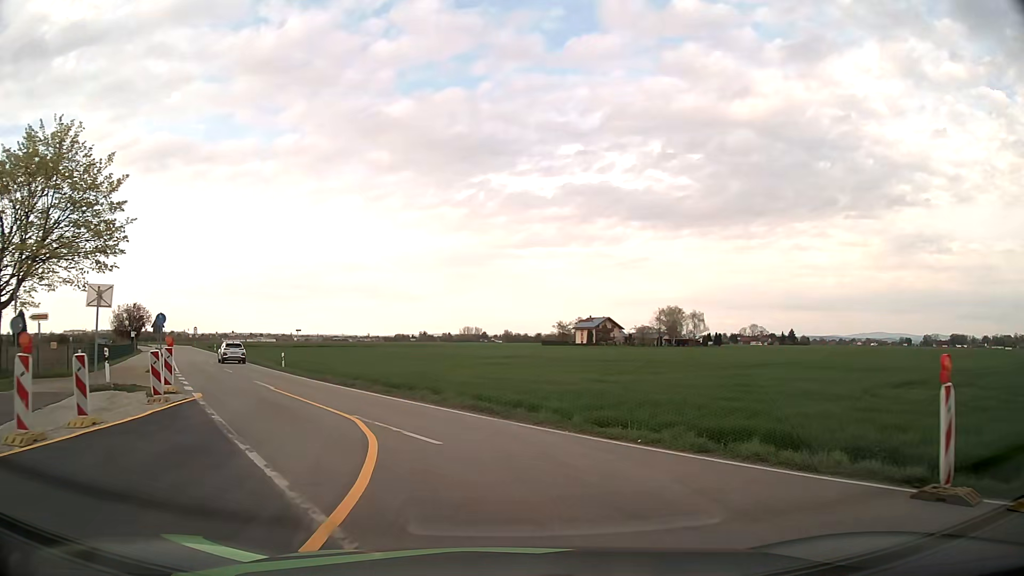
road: tertiary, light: Day
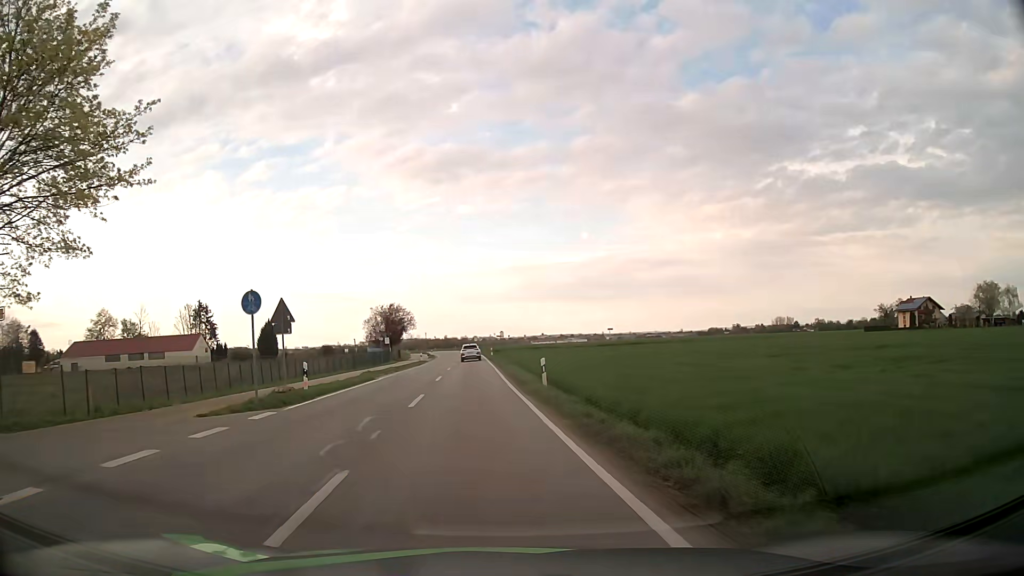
(-3.9, +19.3) m; -26°
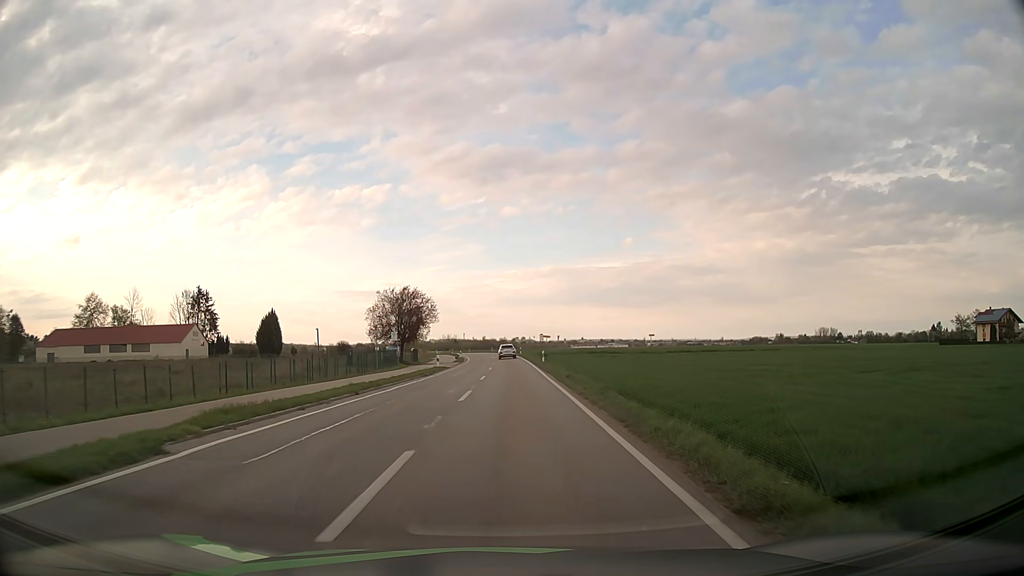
(-1.5, +24.1) m; -3°
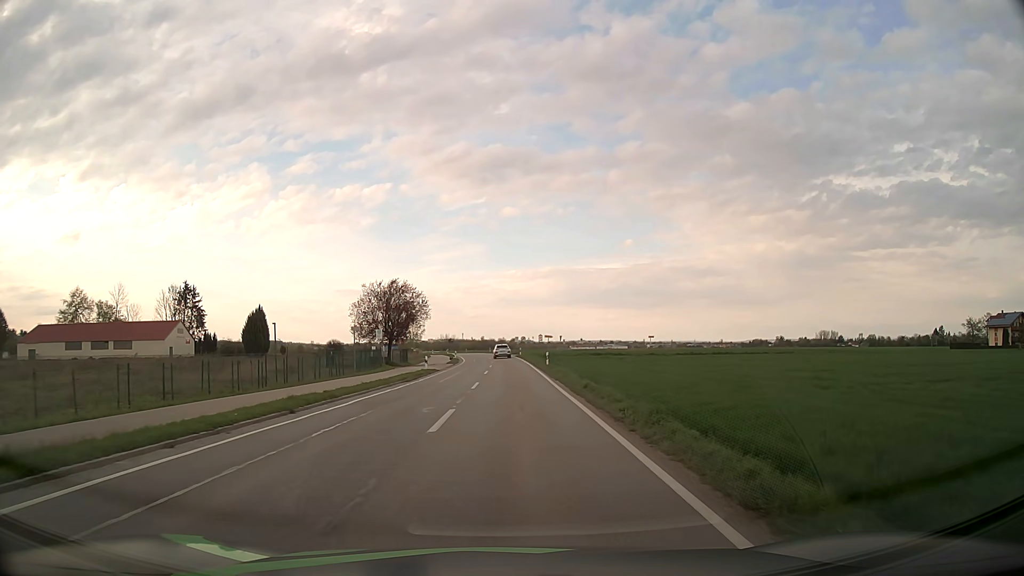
(0.0, +6.5) m; 0°
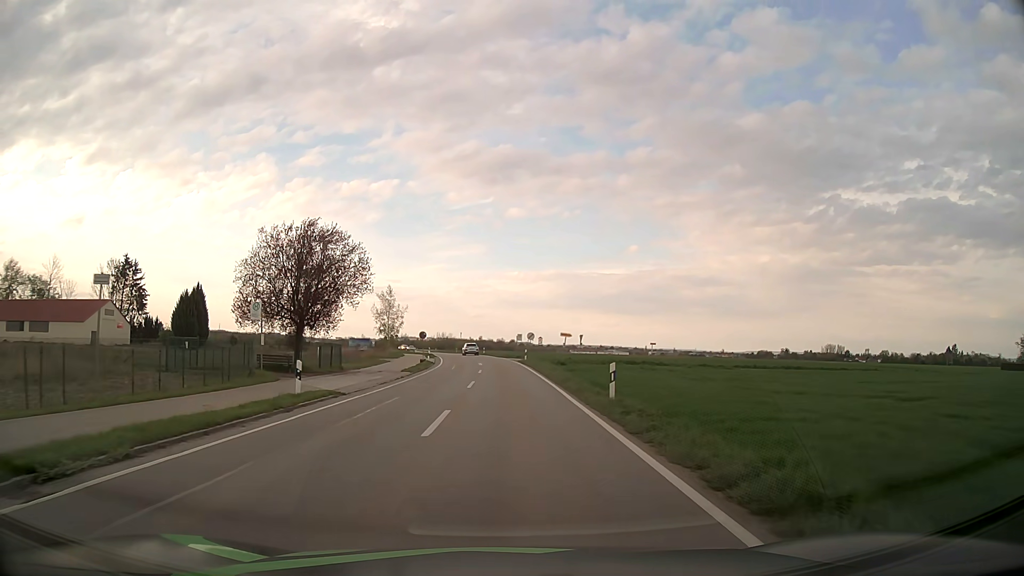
(0.0, +26.5) m; 0°
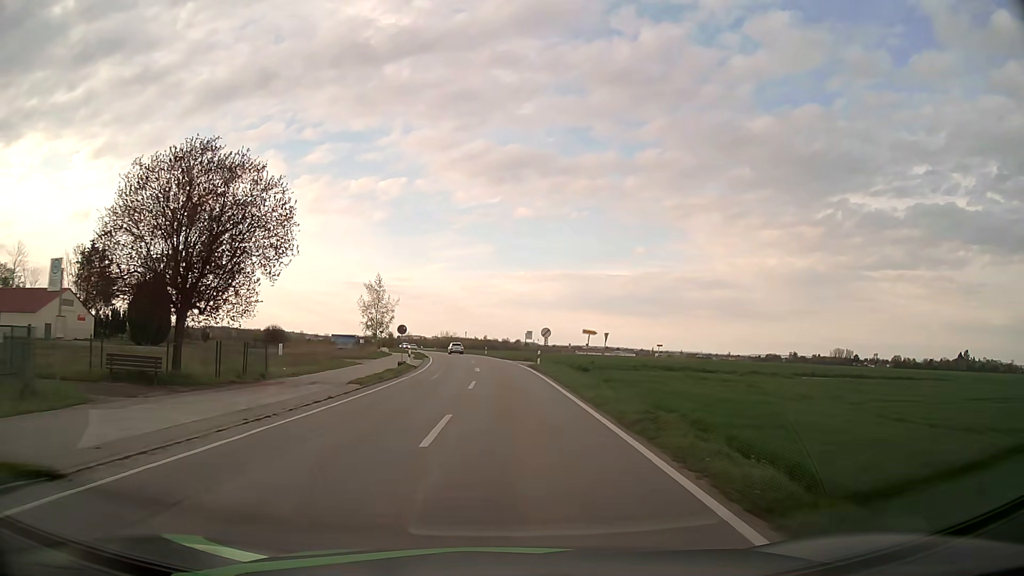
(0.0, +13.6) m; 0°
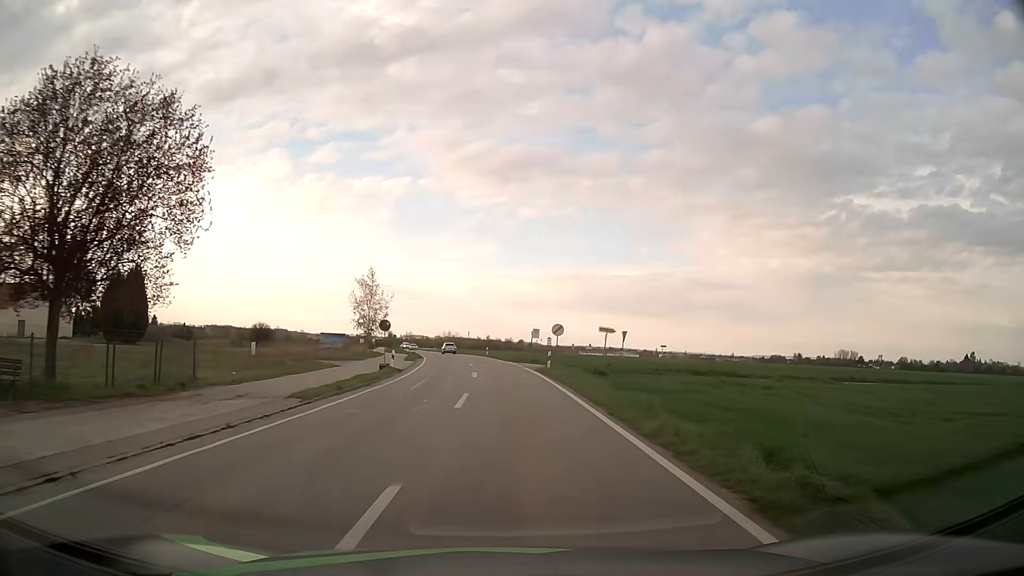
(0.0, +6.9) m; -1°
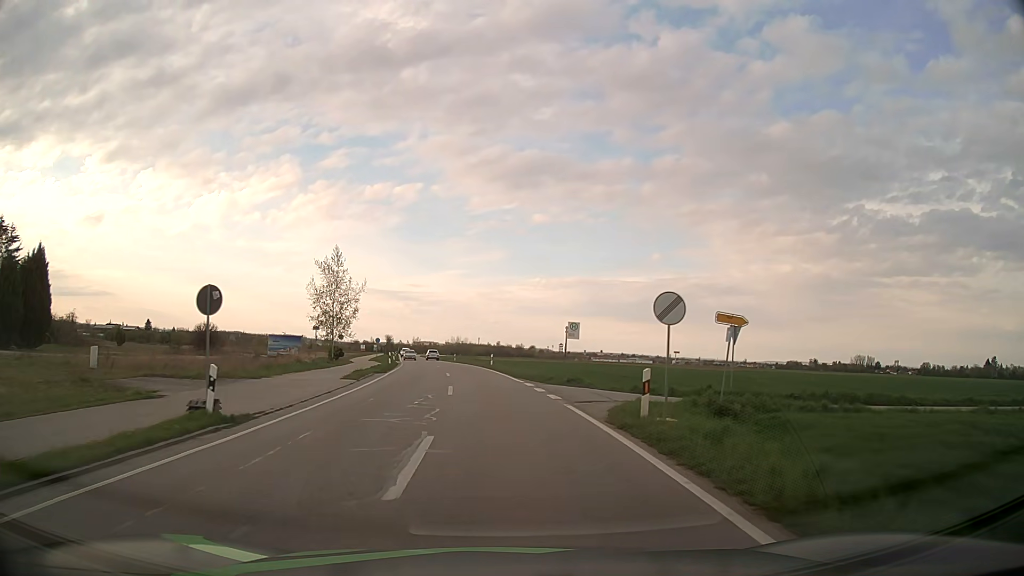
(-0.1, +21.9) m; -1°
(0, +10) (-1, +20) (-1, +30) (-2, +40) (-3, +50) (-5, +60) (-6, +70) (-8, +80) (-9, +89) (-11, +99) m
